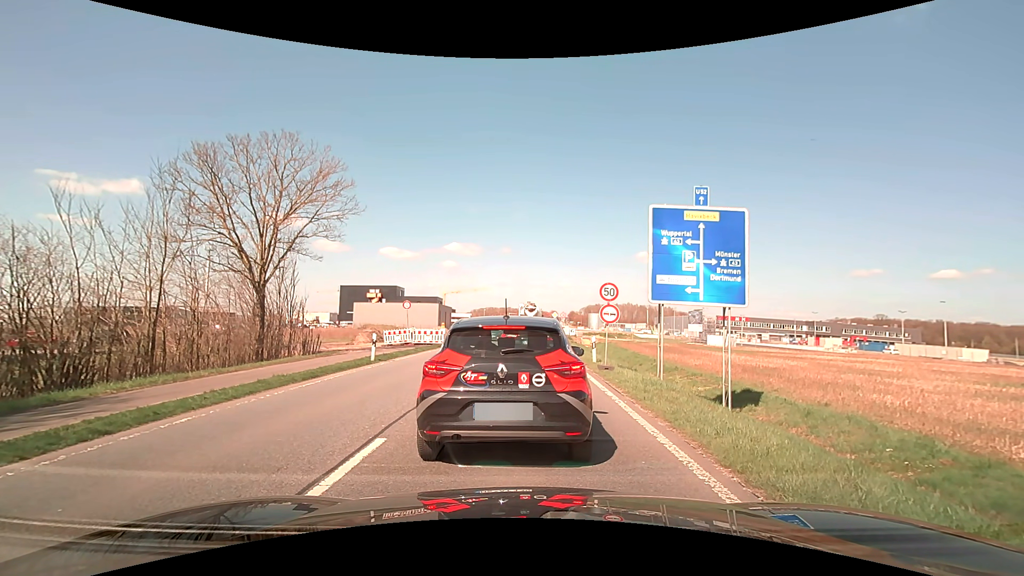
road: primary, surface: asphalt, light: Day
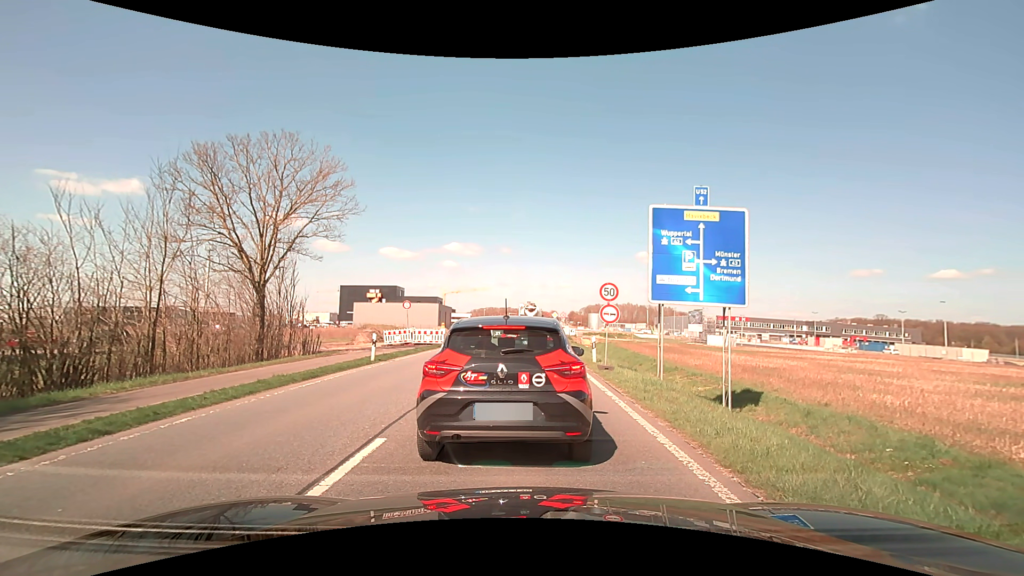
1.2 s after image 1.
(0.0, 0.0) m; 0°
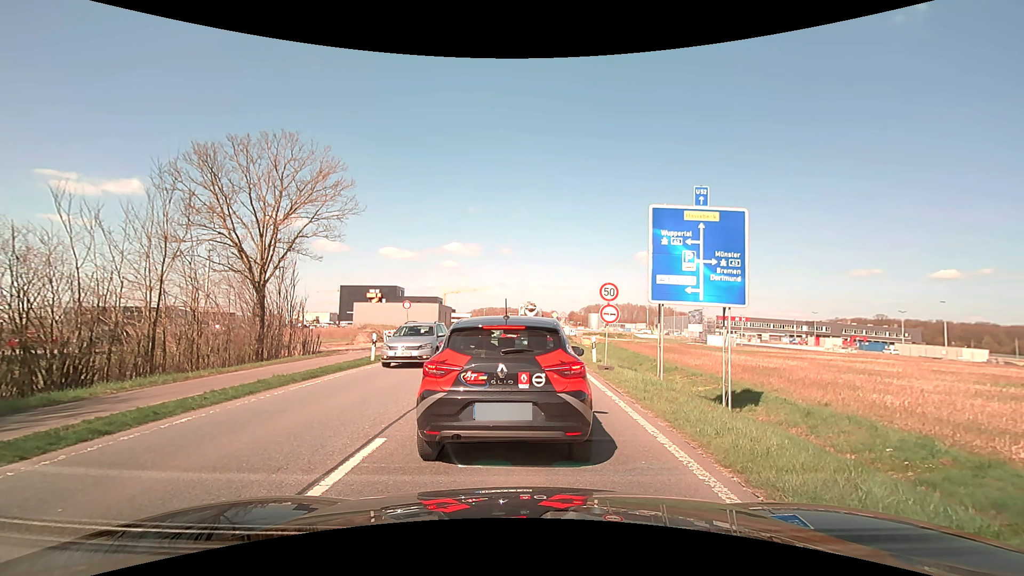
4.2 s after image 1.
(0.0, 0.0) m; 0°
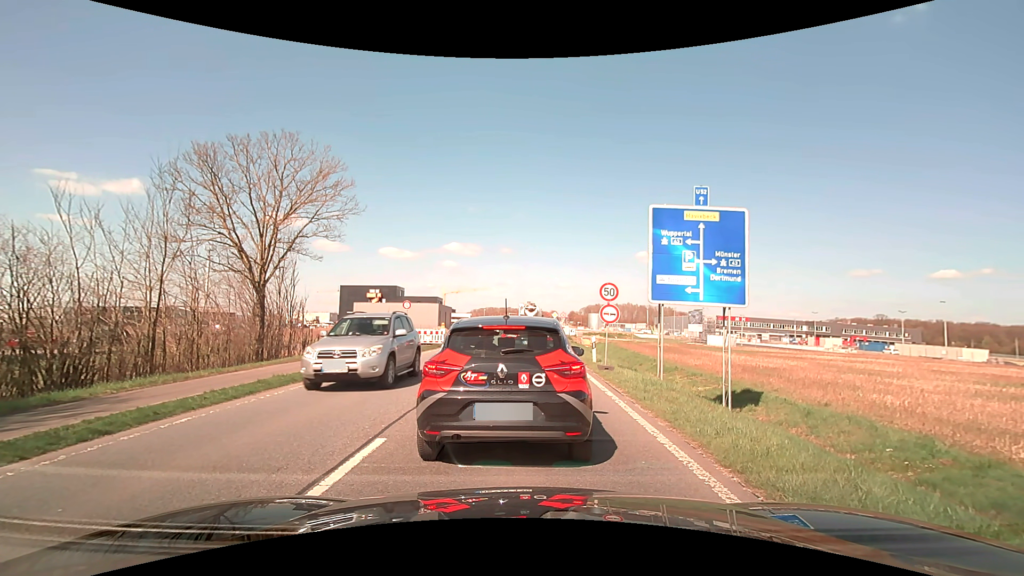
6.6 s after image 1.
(0.0, 0.0) m; 0°
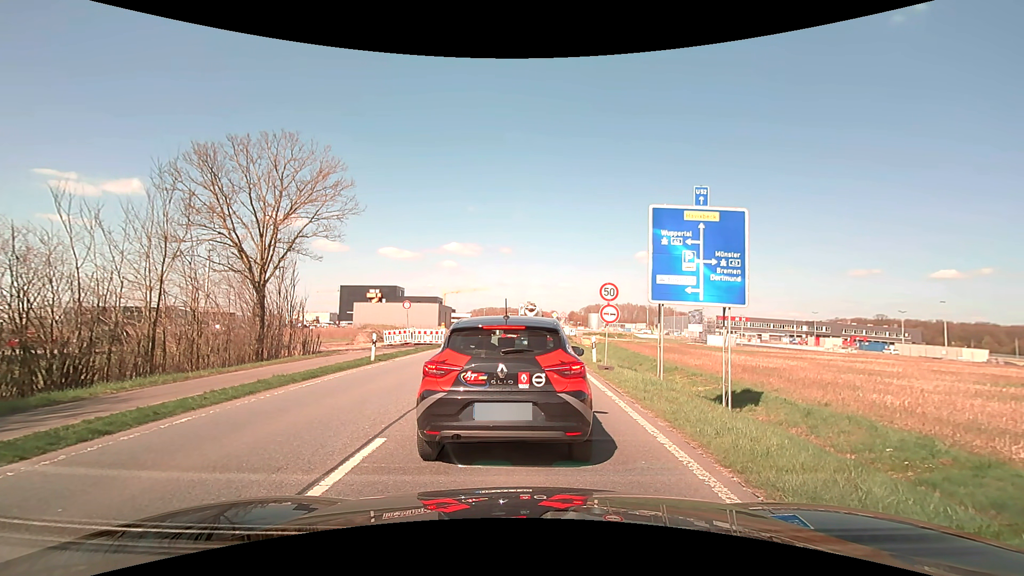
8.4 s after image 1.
(0.0, 0.0) m; 0°
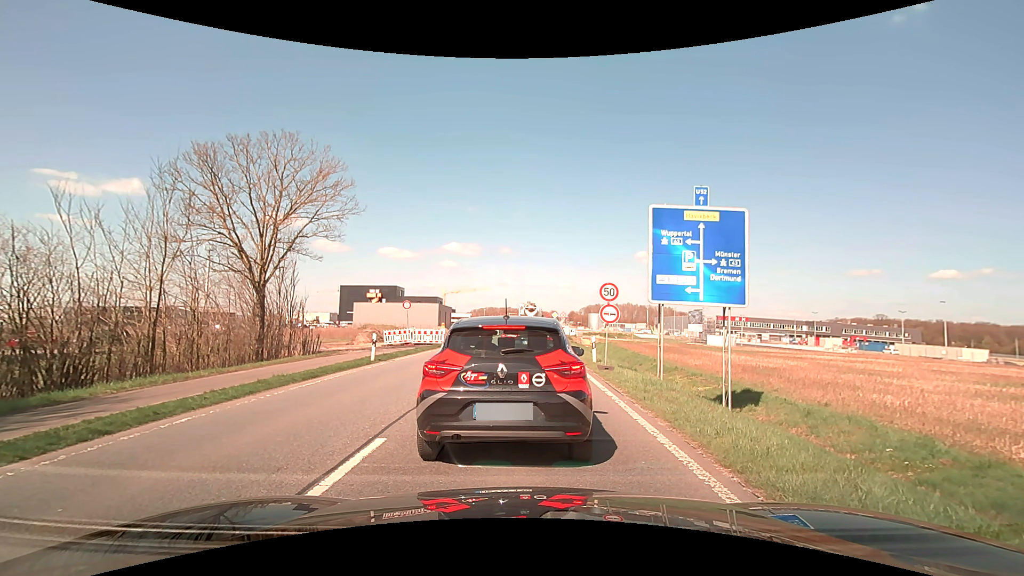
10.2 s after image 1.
(0.0, 0.0) m; 0°
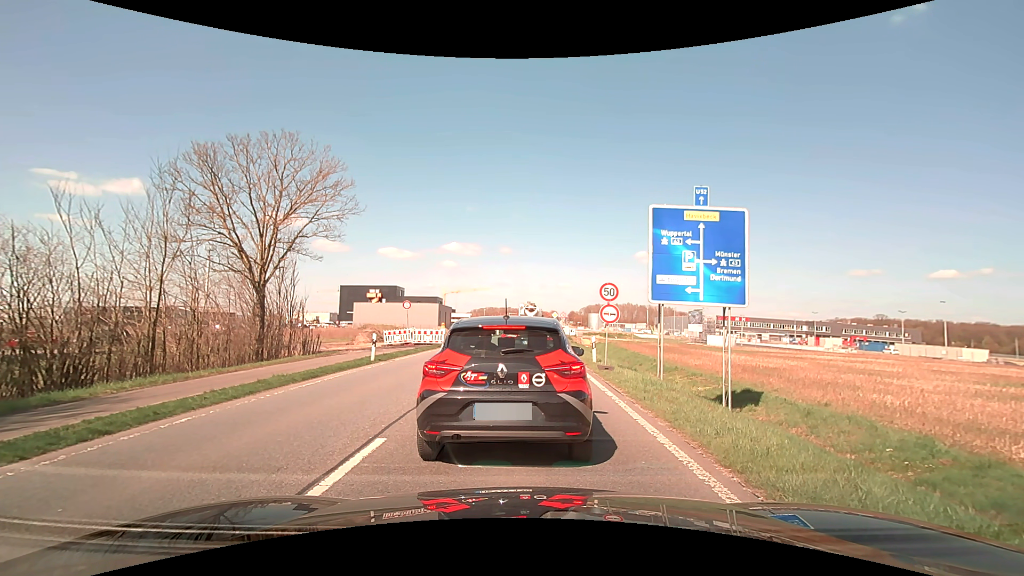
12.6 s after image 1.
(0.0, 0.0) m; 0°
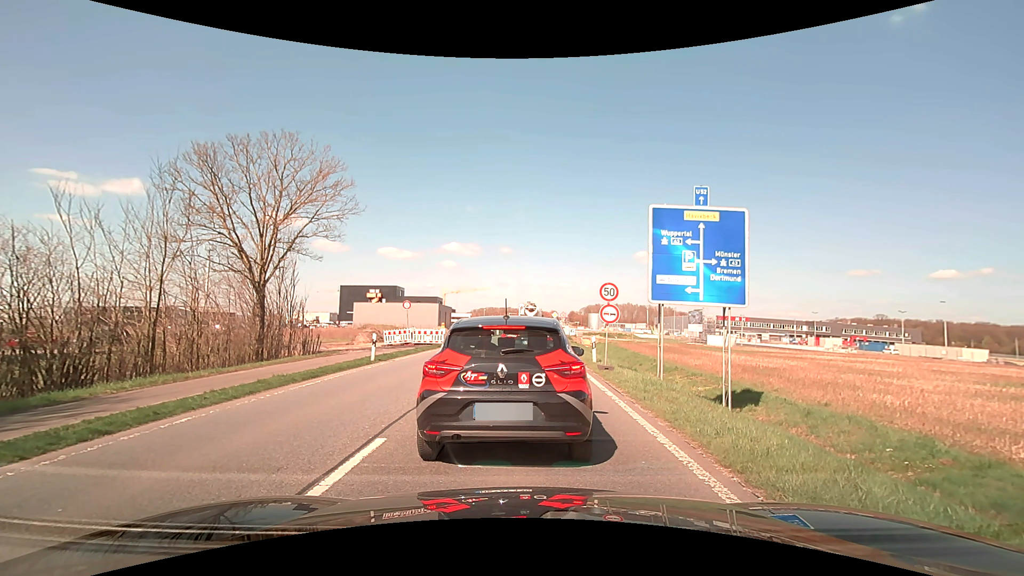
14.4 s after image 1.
(0.0, 0.0) m; 0°
(0, +10) (0, +20) (0, +30) (+1, +40) (+1, +50) (+2, +60) (+2, +70) (+2, +80) (+3, +90) (+3, +100) m
